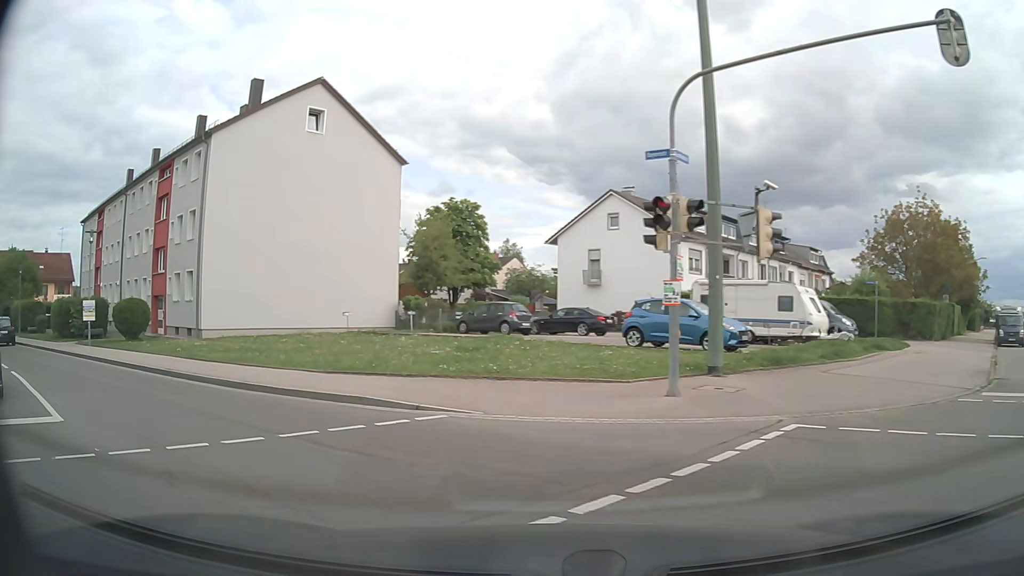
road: residential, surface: asphalt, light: Day
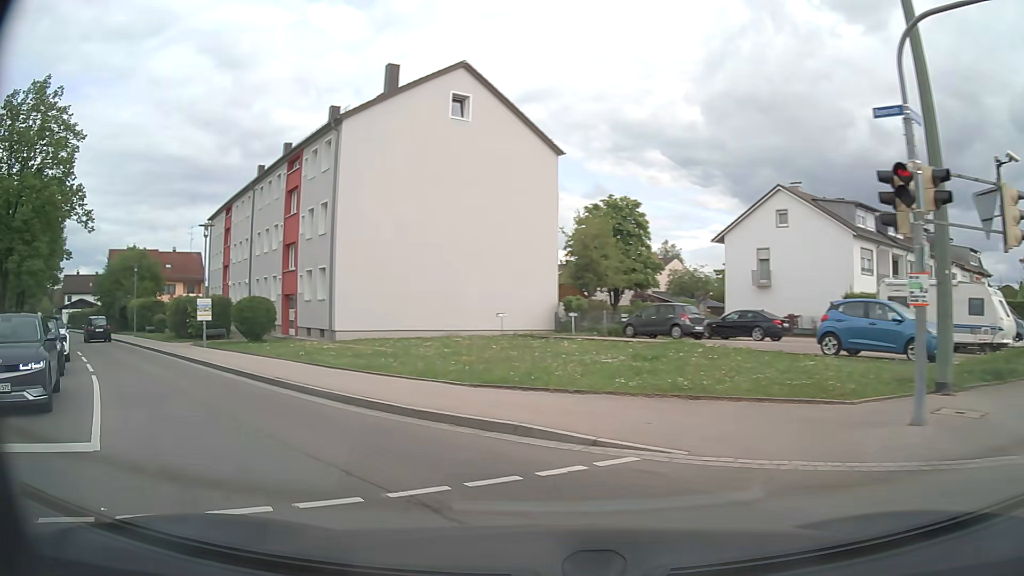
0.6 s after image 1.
(-0.4, +2.8) m; -14°
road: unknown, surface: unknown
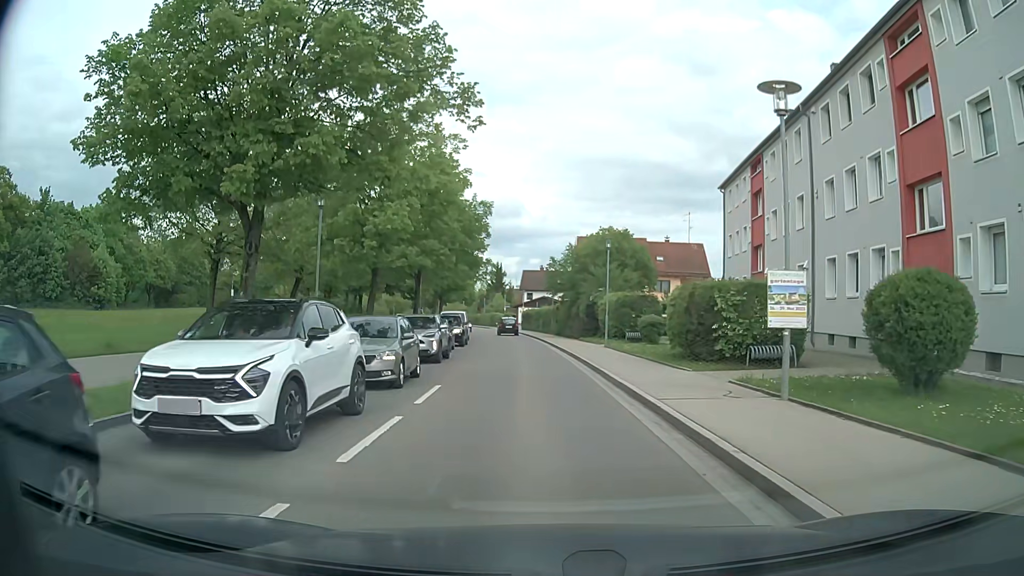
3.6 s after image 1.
(-8.9, +15.6) m; -42°
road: tertiary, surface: asphalt
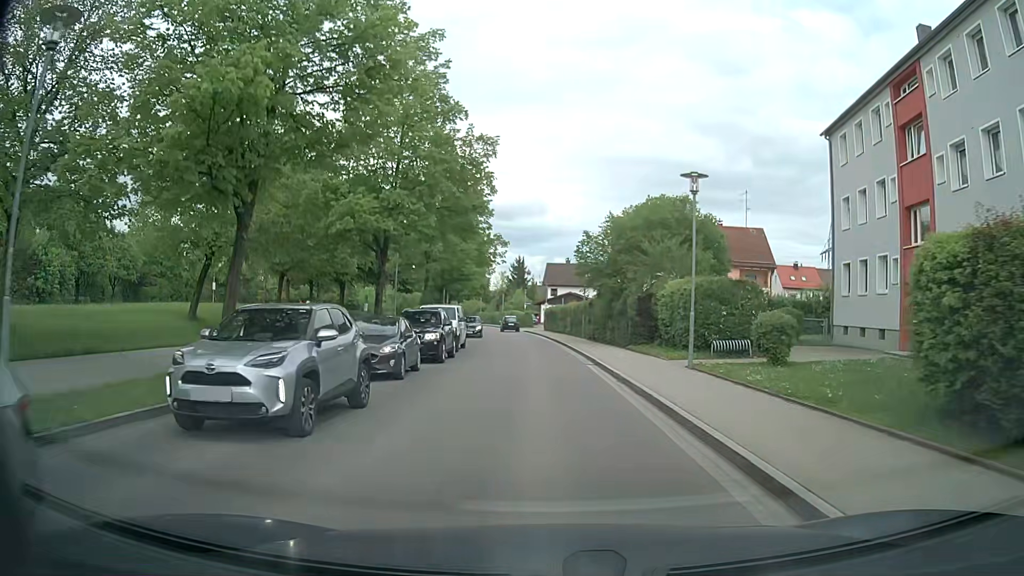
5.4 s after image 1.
(-0.4, +14.0) m; -2°
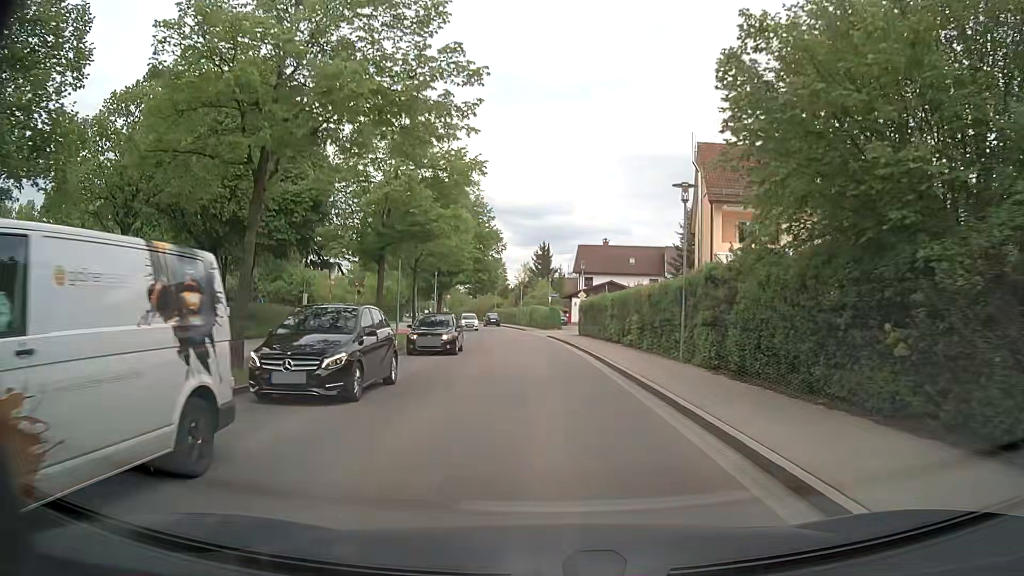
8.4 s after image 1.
(-0.7, +26.0) m; -2°
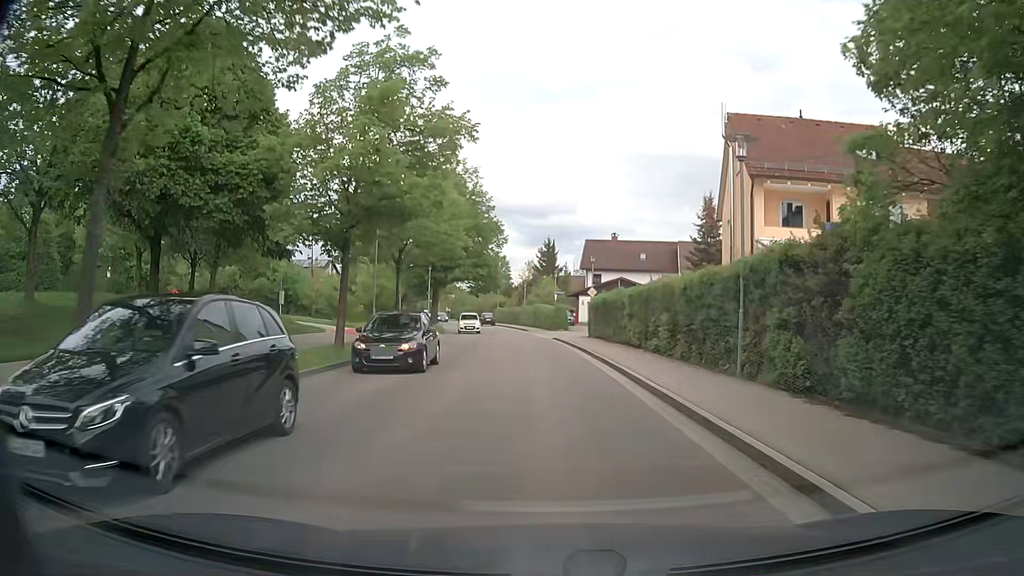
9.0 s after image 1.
(0.0, +5.3) m; -1°
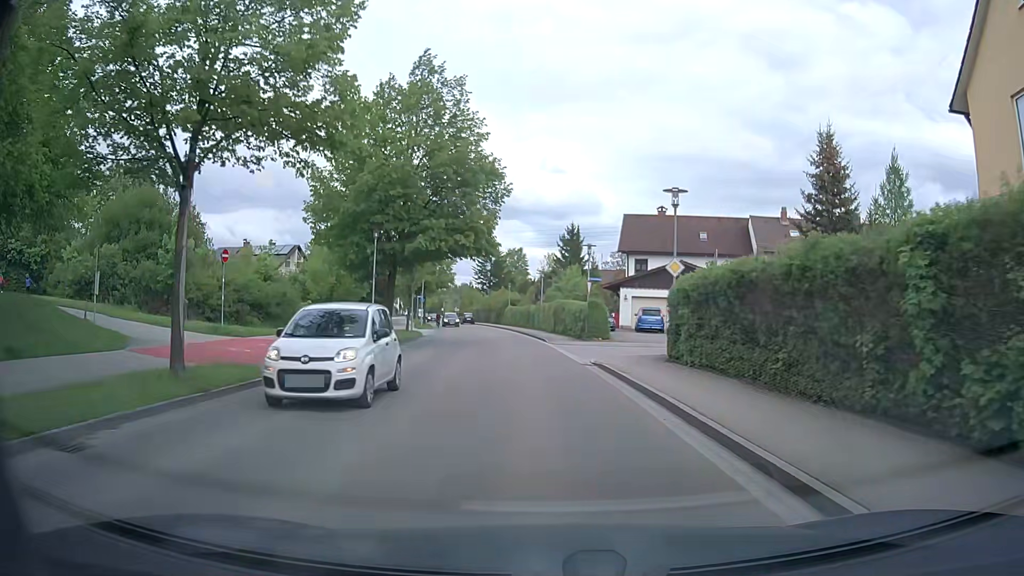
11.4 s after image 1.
(-0.4, +21.2) m; -1°
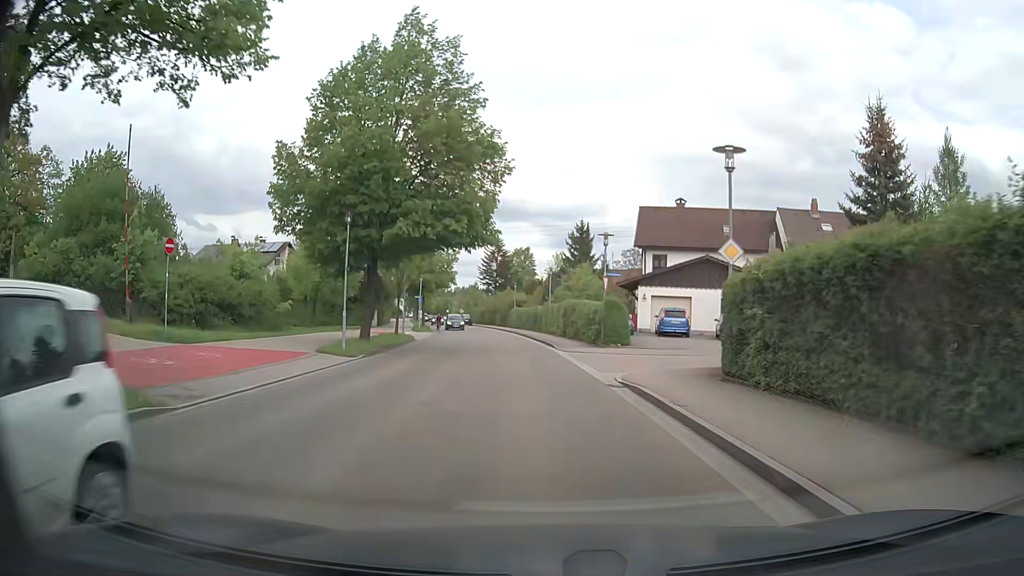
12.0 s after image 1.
(-0.1, +5.3) m; -2°
(0, +10) (0, +20) (-1, +30) (-2, +40) (-3, +50) (-4, +60) (-6, +70) (-7, +80) (-9, +89) (-11, +99) m
